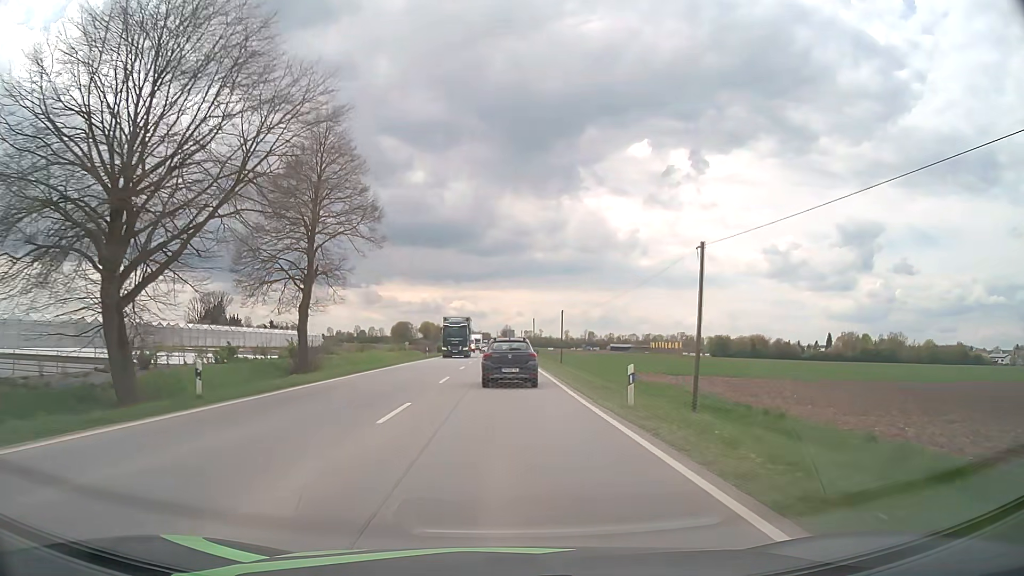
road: primary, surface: asphalt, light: Day
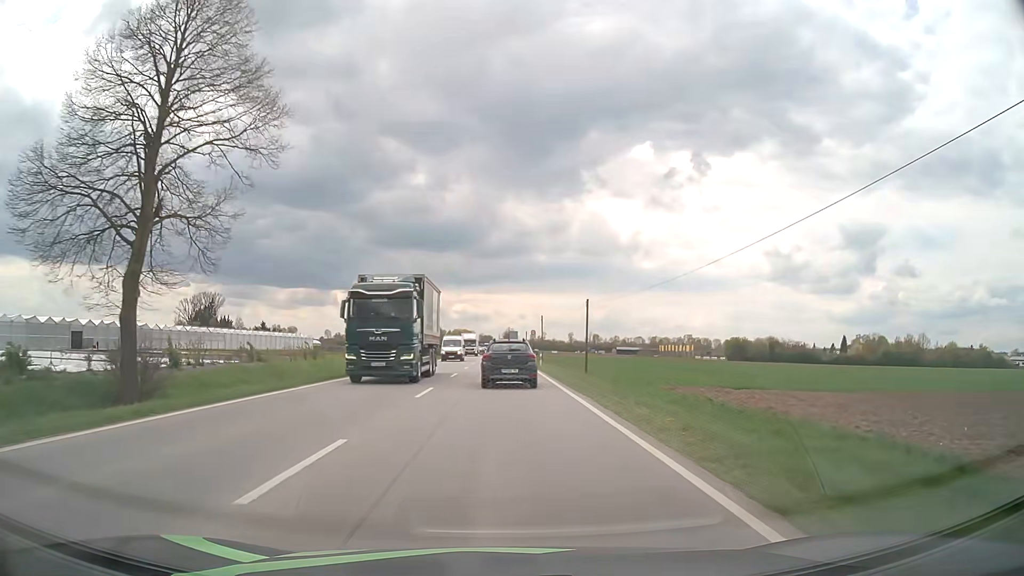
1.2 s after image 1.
(0.0, +18.1) m; 0°
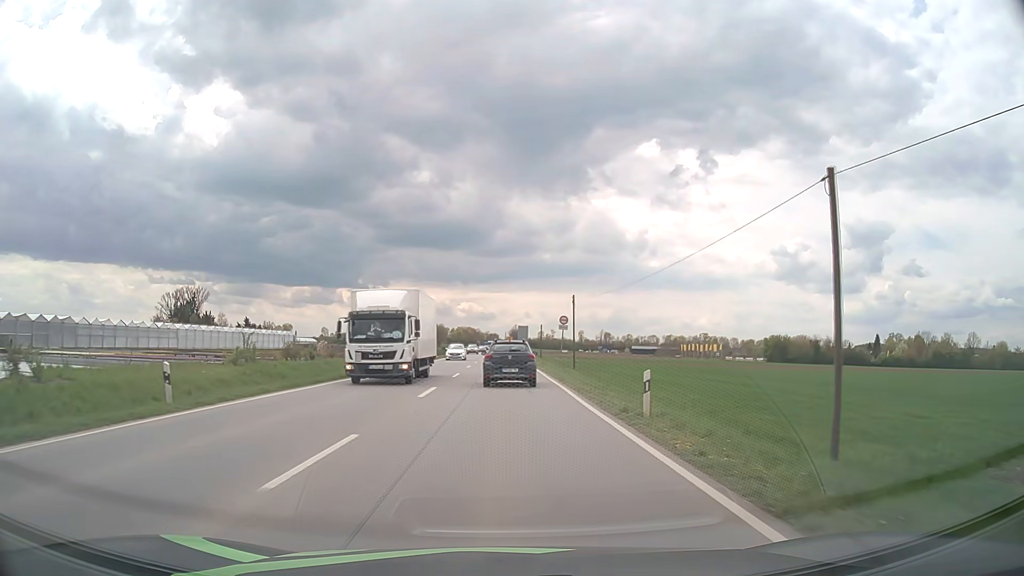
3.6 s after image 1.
(-0.1, +35.1) m; 0°
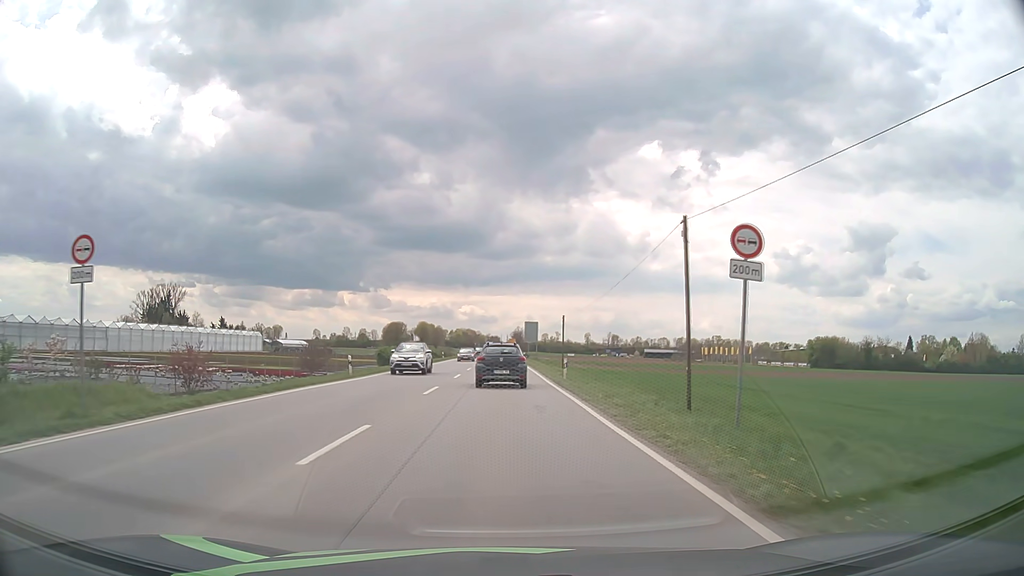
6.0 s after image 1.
(-0.1, +34.8) m; 0°
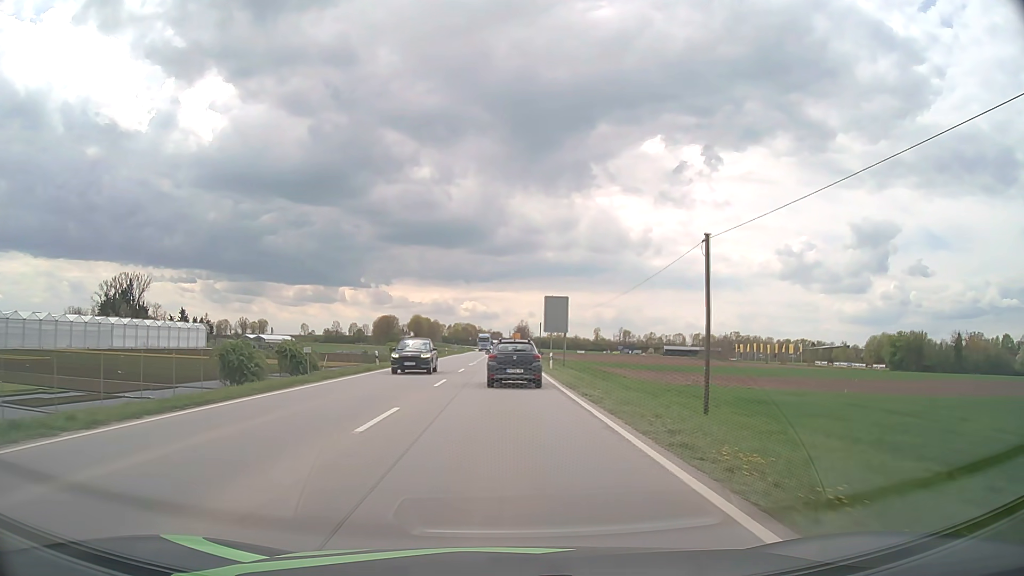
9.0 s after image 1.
(-0.2, +45.1) m; 0°
